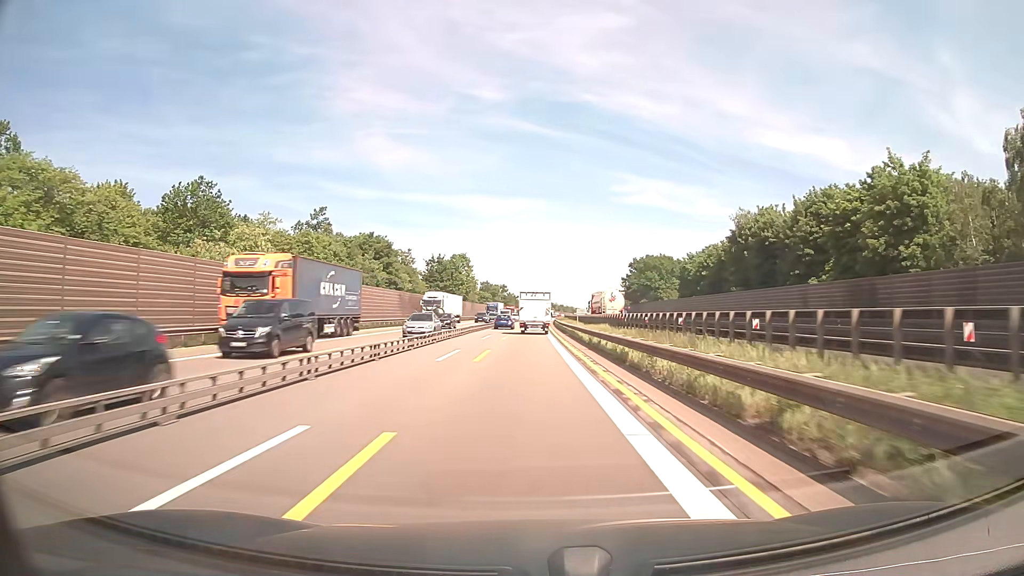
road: motorway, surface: asphalt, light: Day
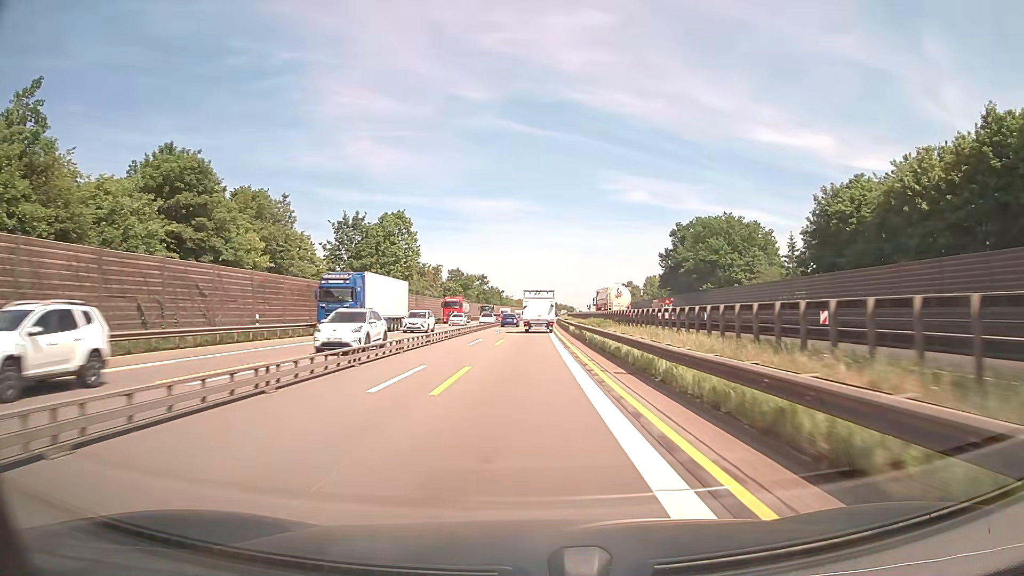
(+0.2, +62.4) m; +1°
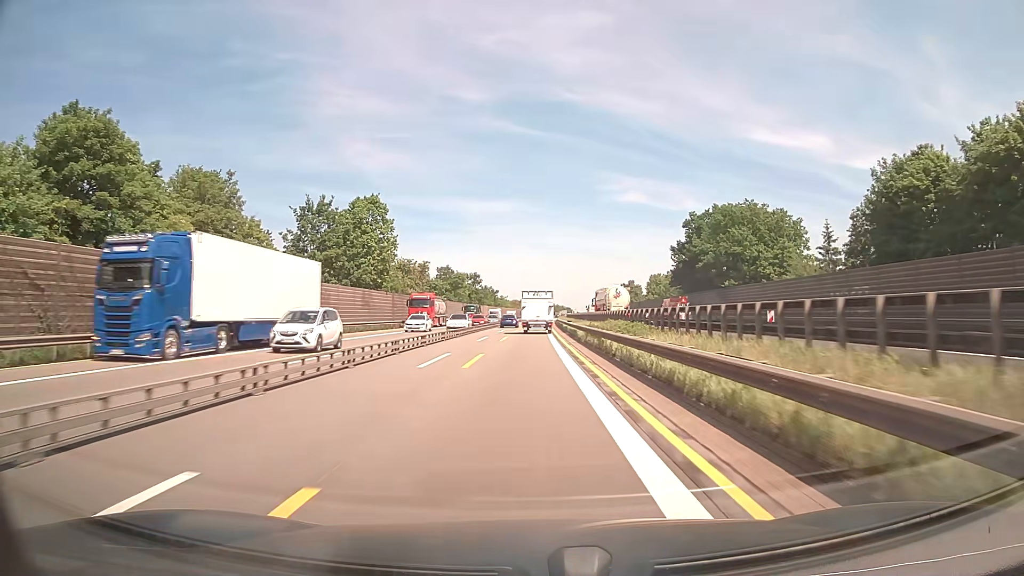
(0.0, +12.5) m; 0°
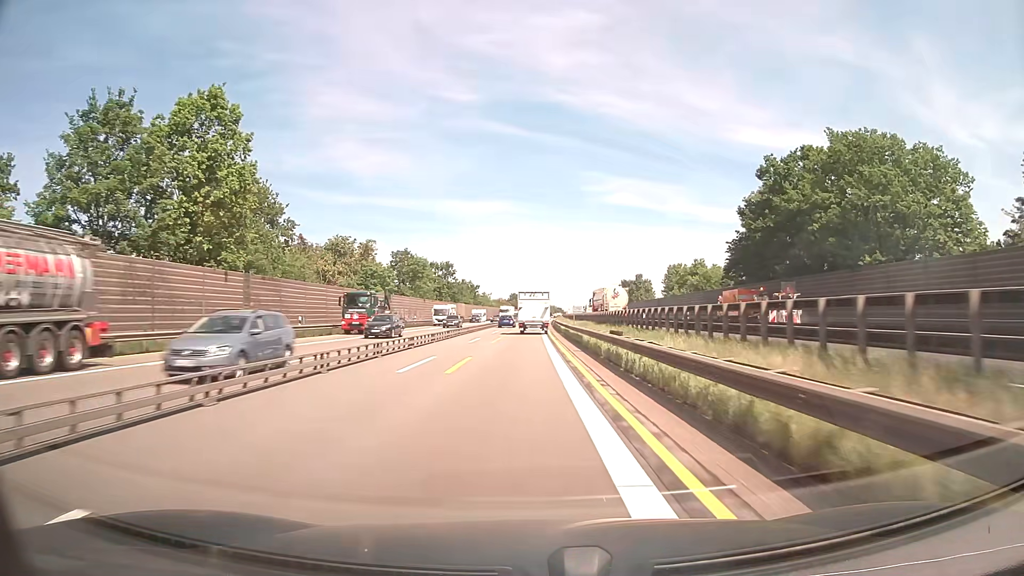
(+0.4, +37.5) m; +1°
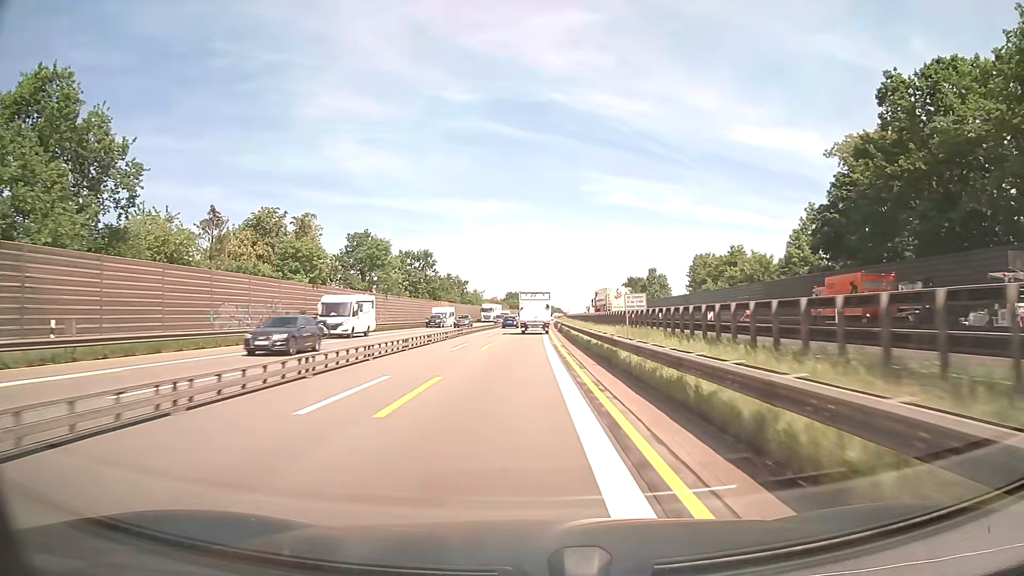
(+0.1, +25.0) m; 0°
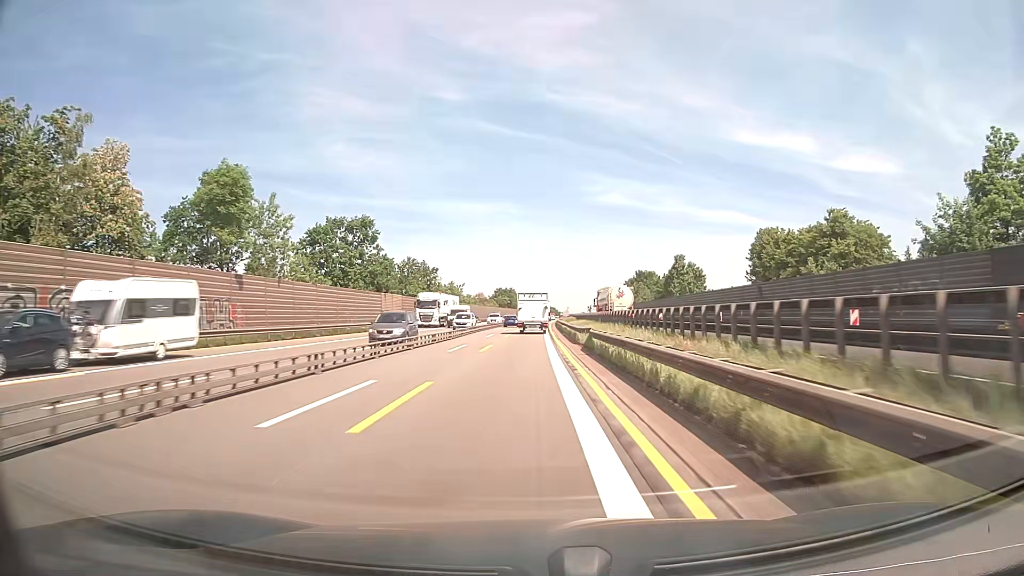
(+0.1, +37.4) m; 0°
(0, +10) (0, +20) (0, +30) (0, +40) (0, +50) (+1, +60) (+1, +70) (+1, +80) (+1, +90) (+2, +100) m
